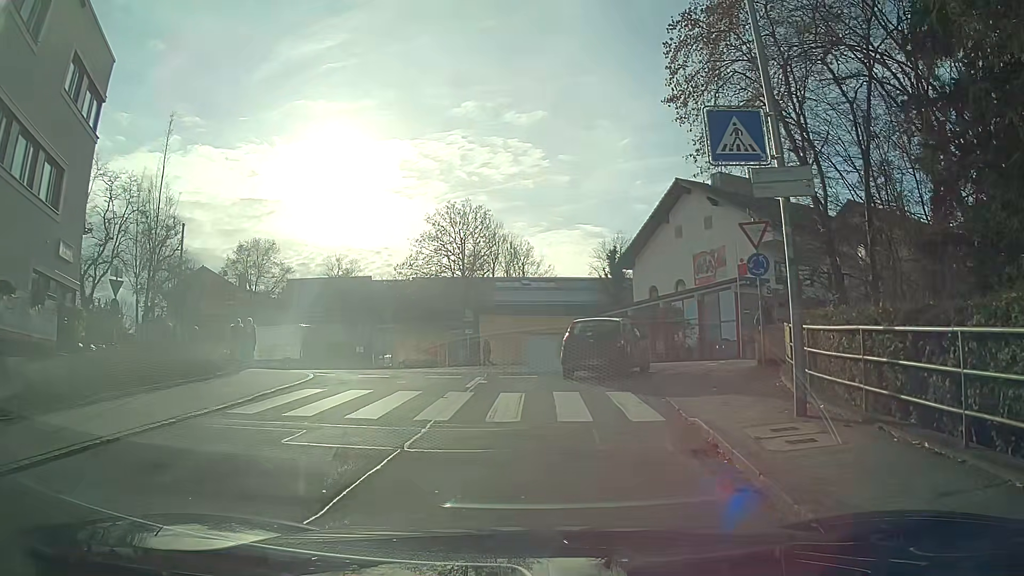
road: unclassified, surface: asphalt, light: Day
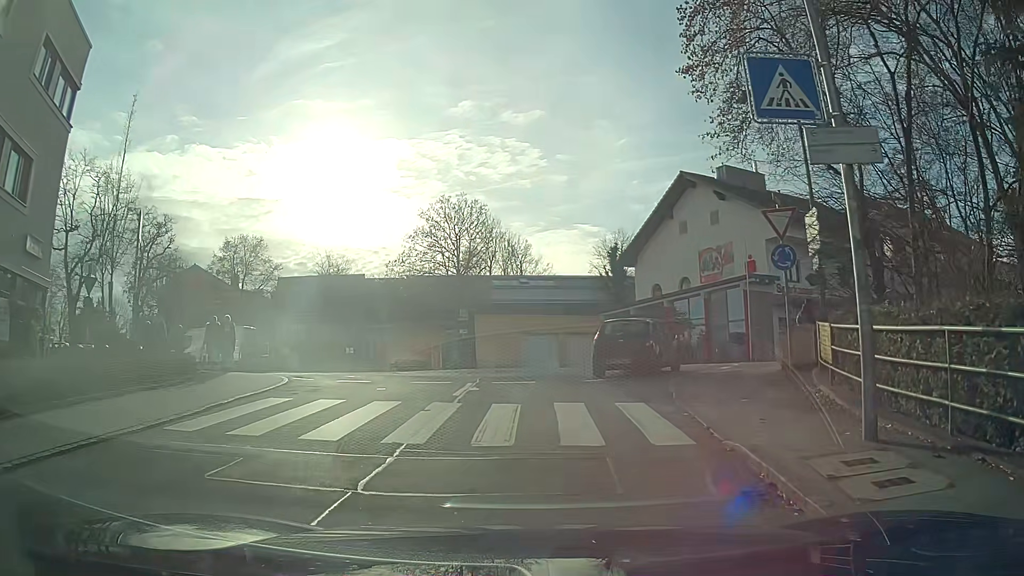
(0.0, +1.9) m; 0°
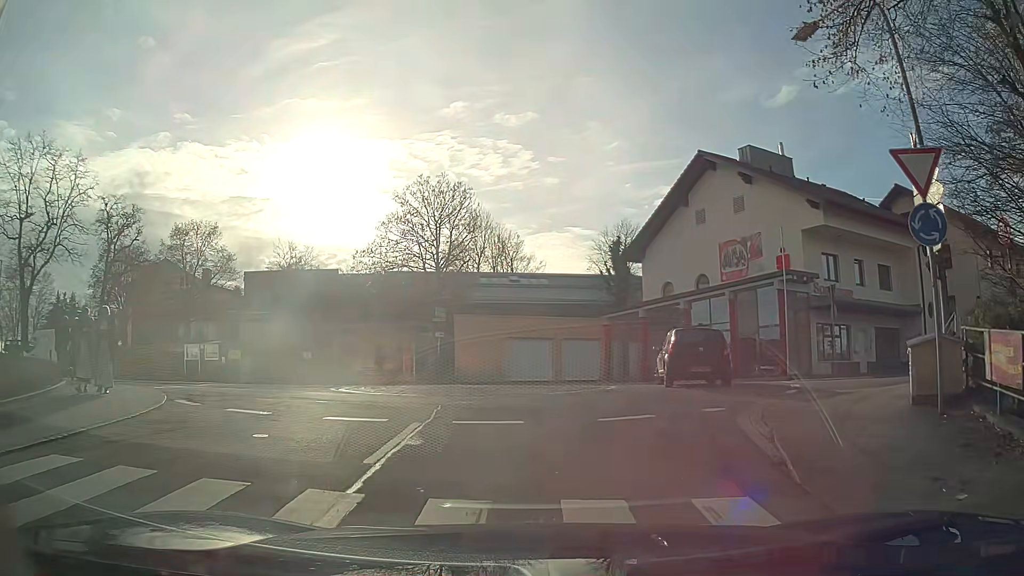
(0.0, +6.1) m; +1°
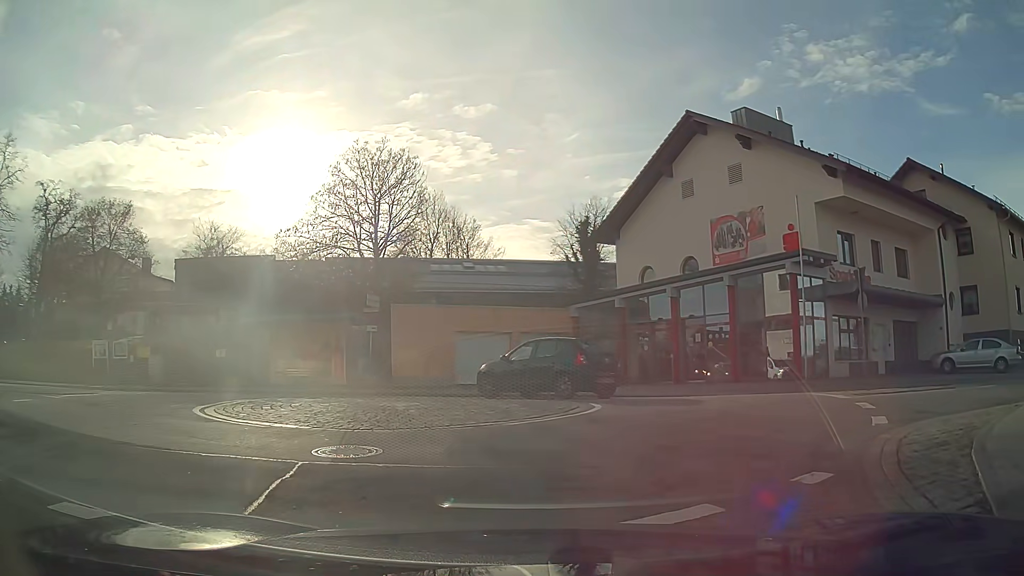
(+0.2, +5.6) m; +6°
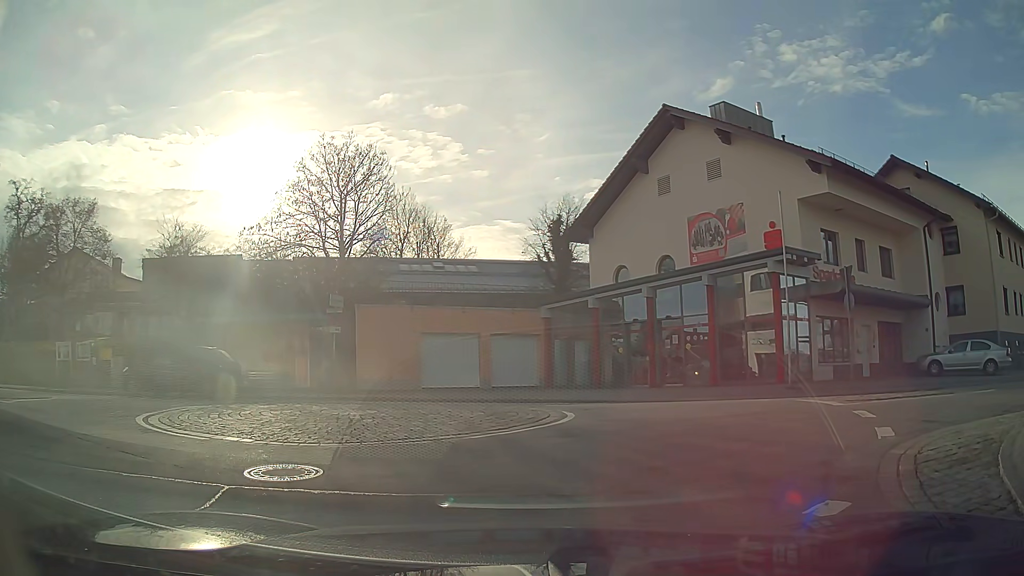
(0.0, +1.1) m; +1°
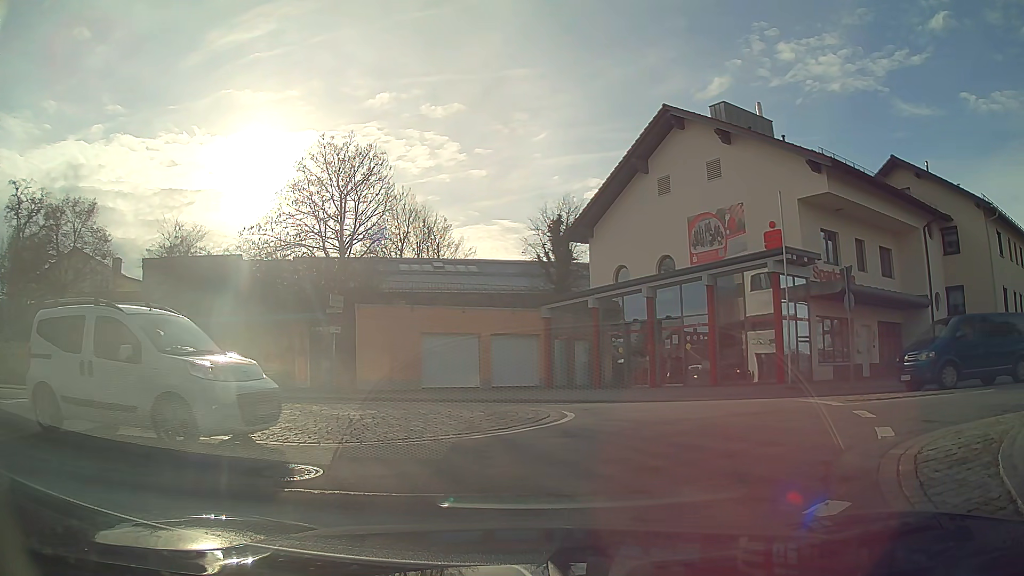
(0.0, 0.0) m; 0°
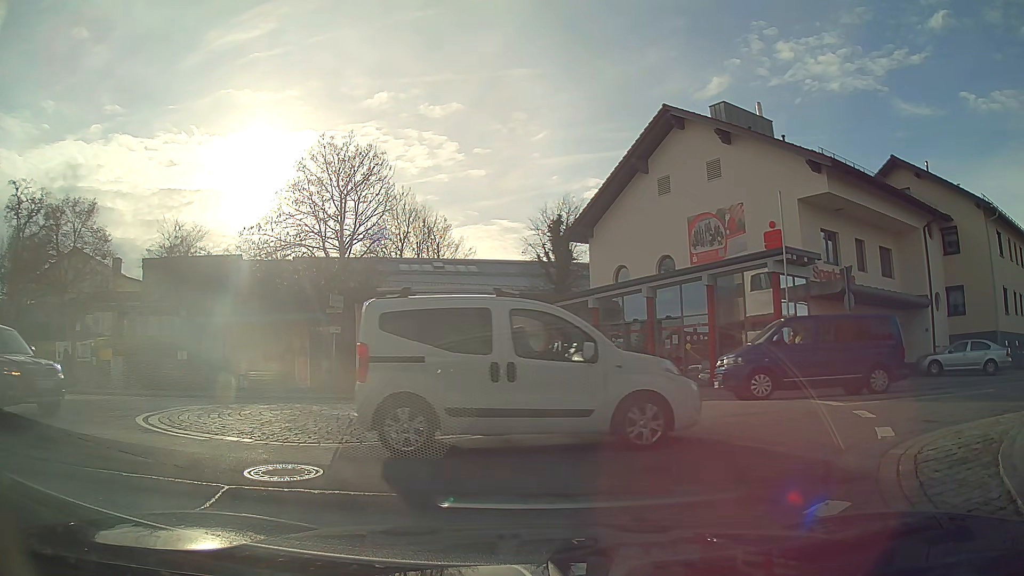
(0.0, 0.0) m; 0°
(+2, +10) (-3, +18) (-13, +18) (-23, +18) (-33, +18) (-43, +19) (-52, +20) (-61, +16) (-64, +7) (-67, -3) m
